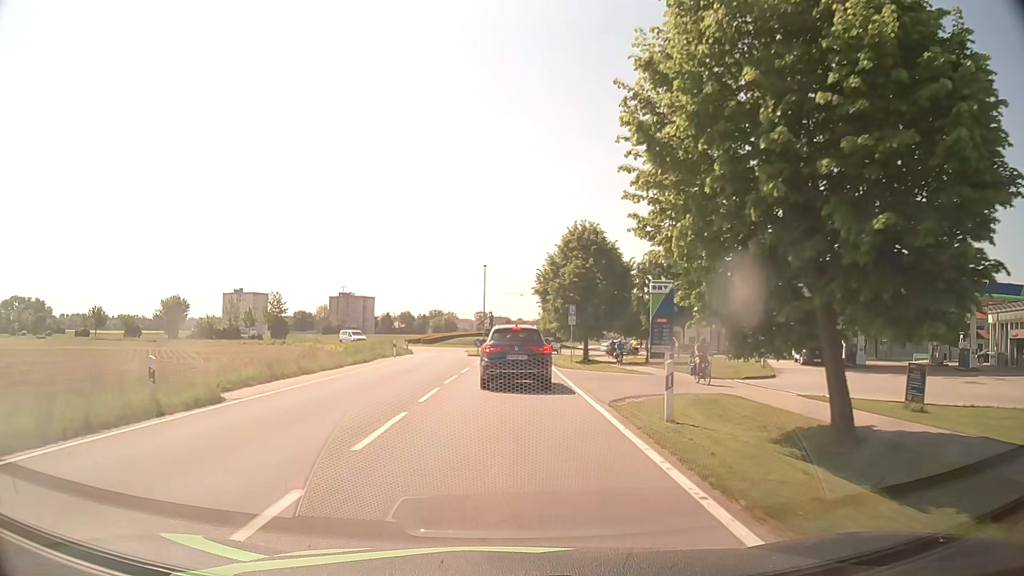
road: tertiary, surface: asphalt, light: Day
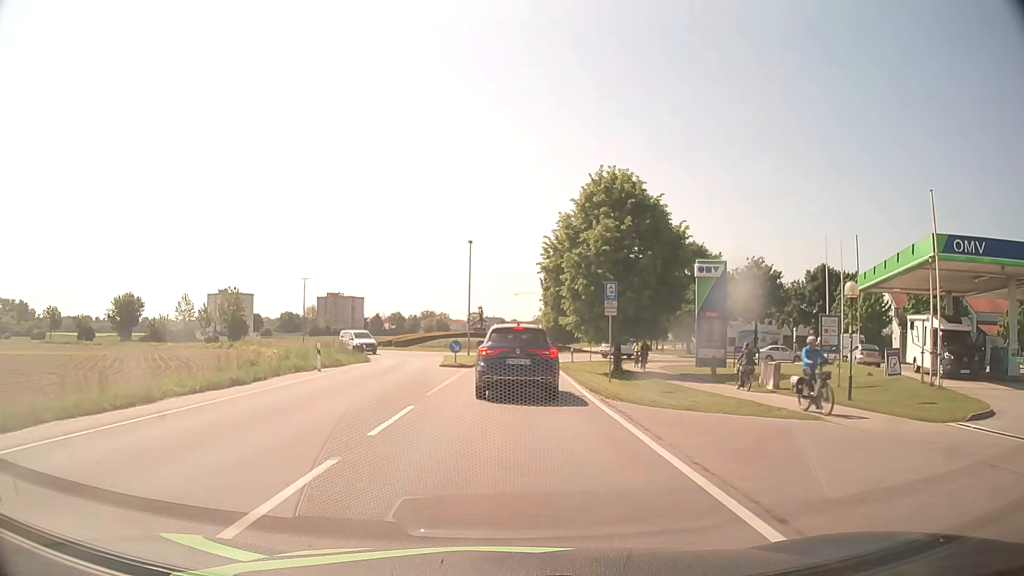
(0.0, +16.3) m; 0°
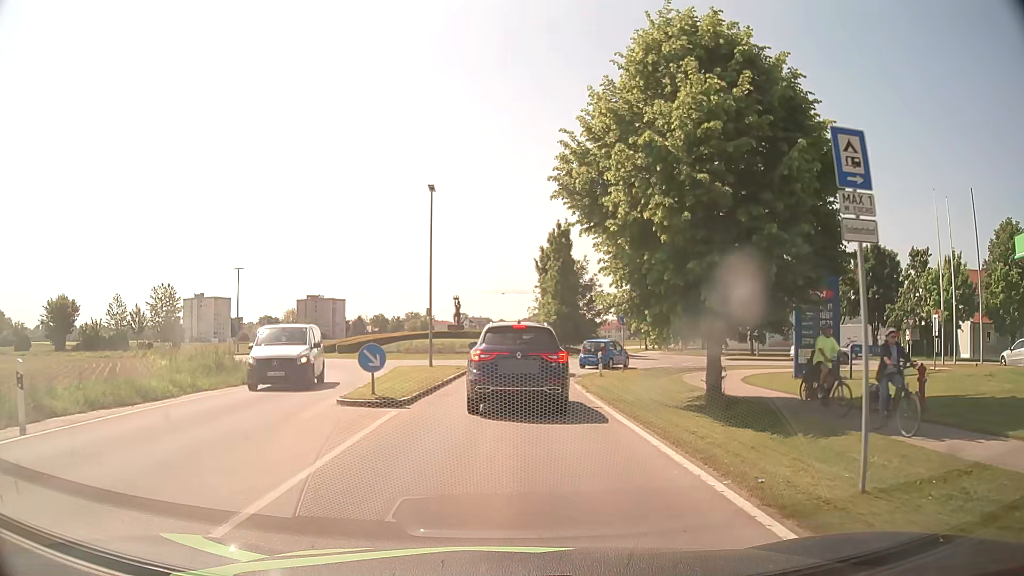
(+0.3, +17.2) m; +2°
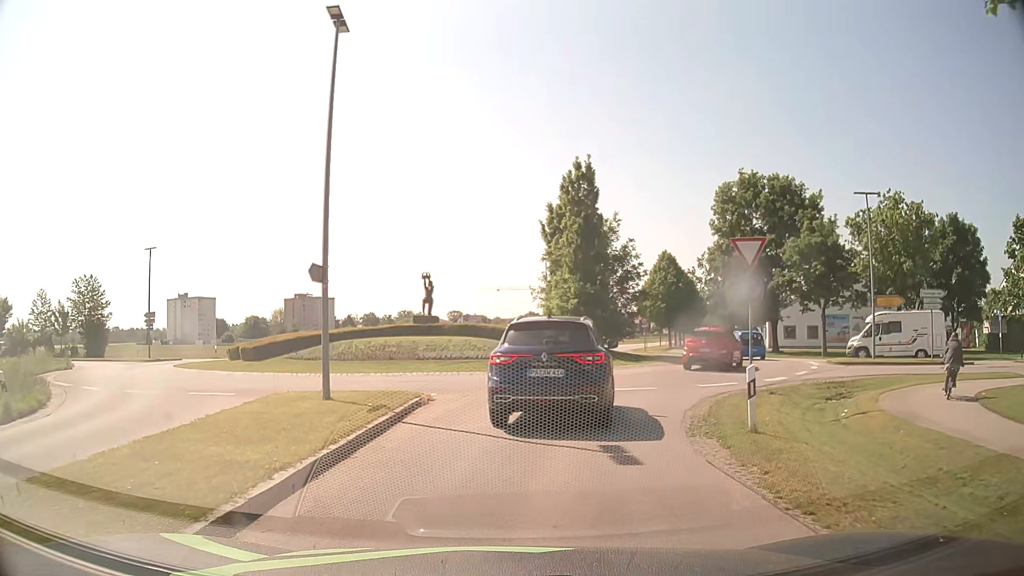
(0.0, +16.7) m; 0°
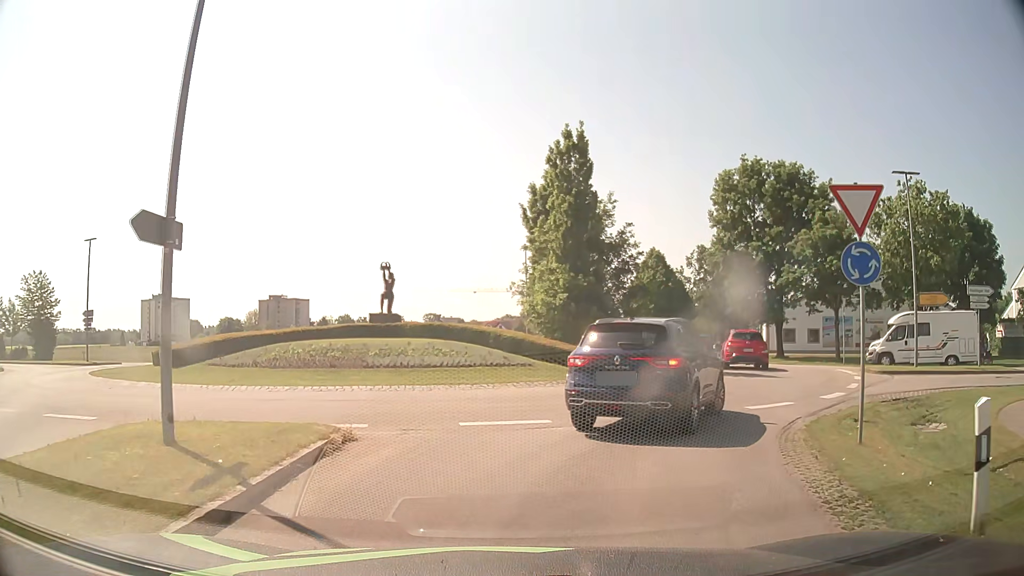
(+0.1, +5.6) m; +3°
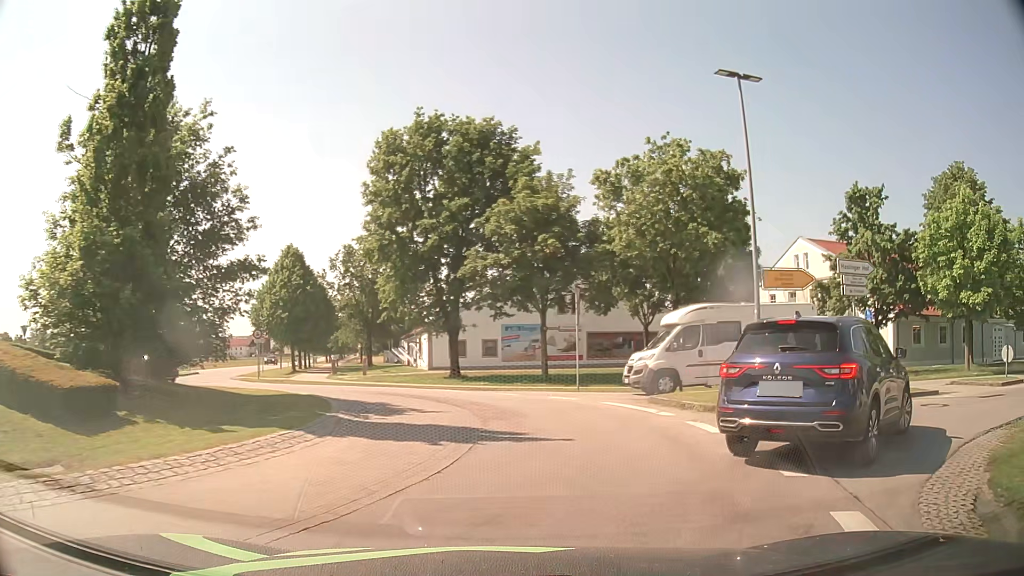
(+2.7, +13.2) m; +28°
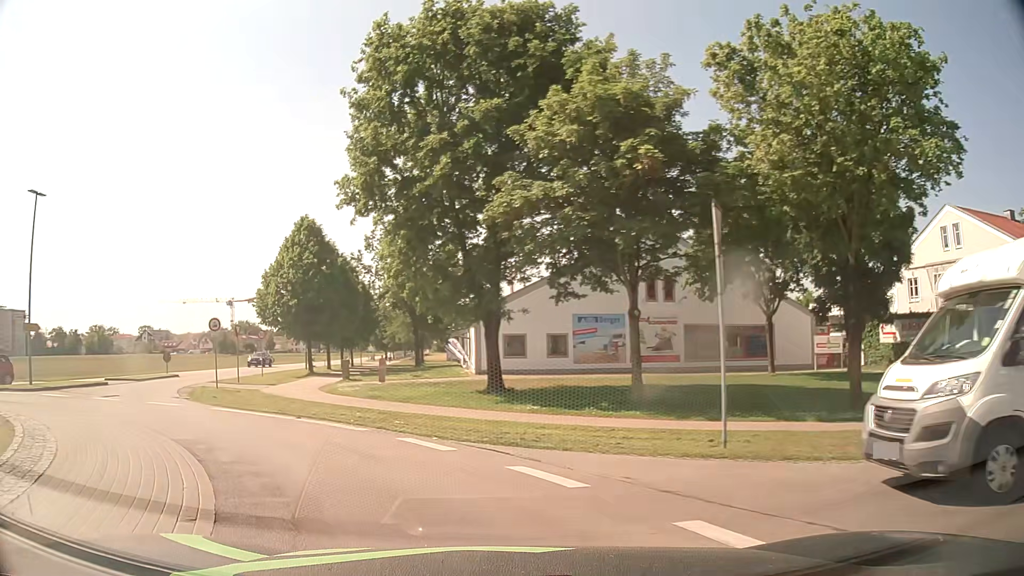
(+1.0, +13.6) m; -5°
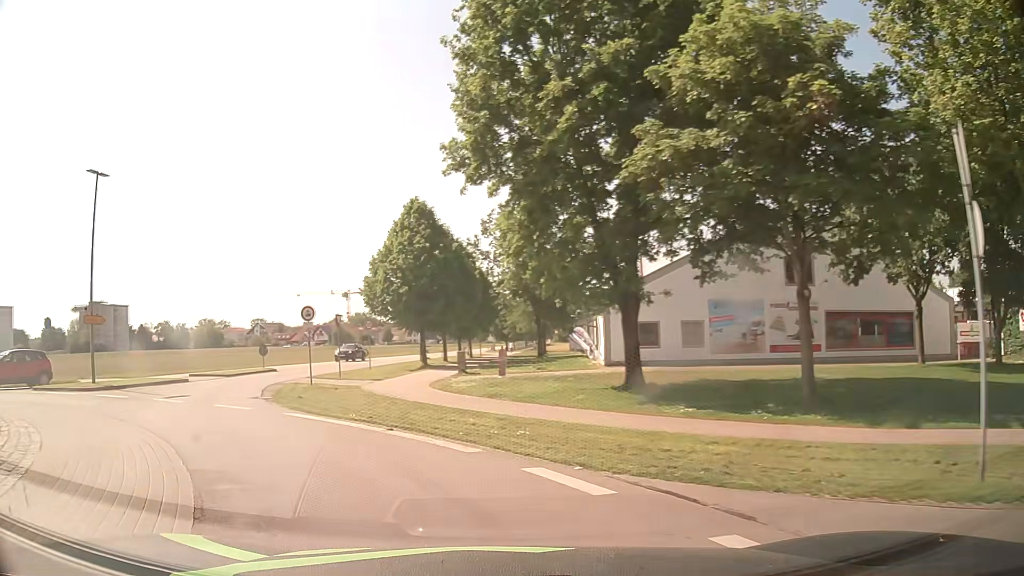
(-0.3, +3.5) m; -10°
(-3, +9) (-10, +16) (-20, +17) (-29, +12) (-38, +8) (-48, +6) (-58, +5) (-68, +6) (-78, +6) (-88, +7) m
